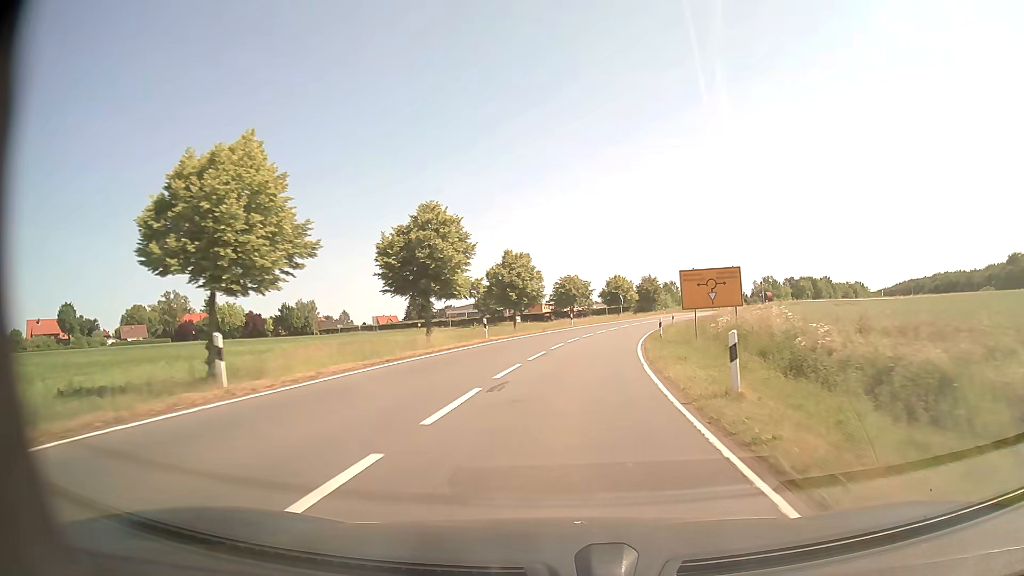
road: secondary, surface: asphalt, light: Day
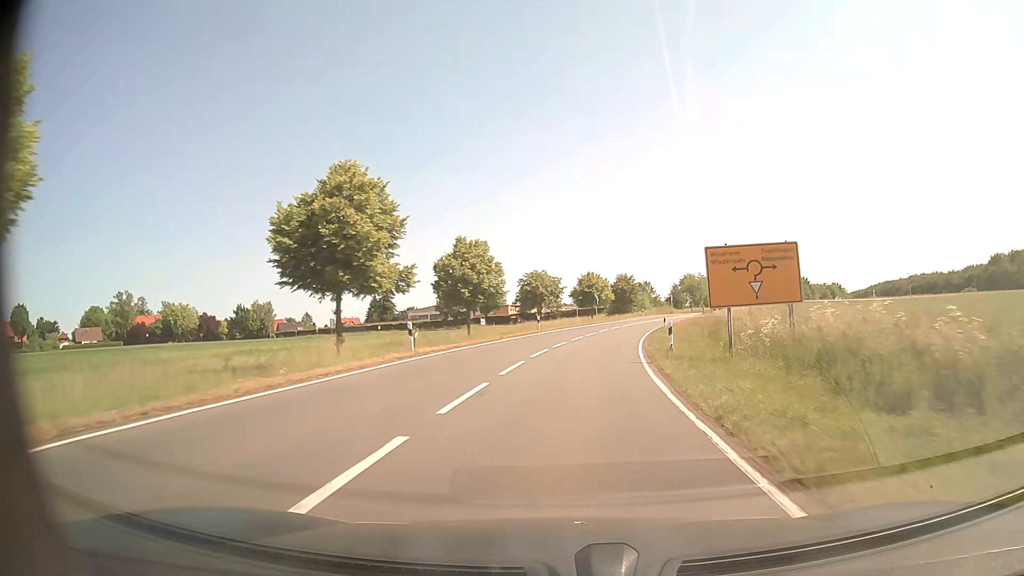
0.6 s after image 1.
(+0.3, +10.9) m; +3°
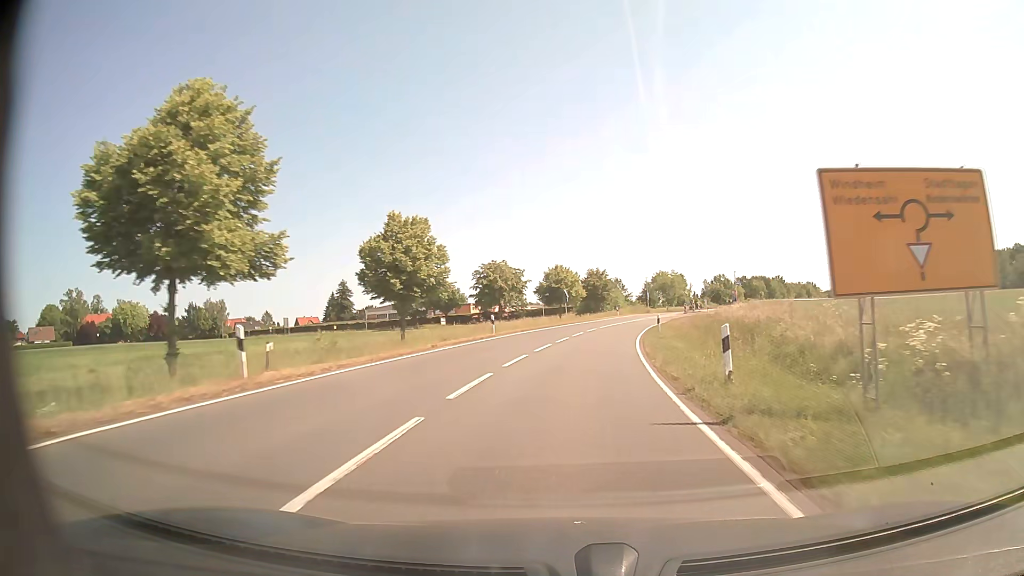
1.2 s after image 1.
(+0.3, +10.8) m; +3°
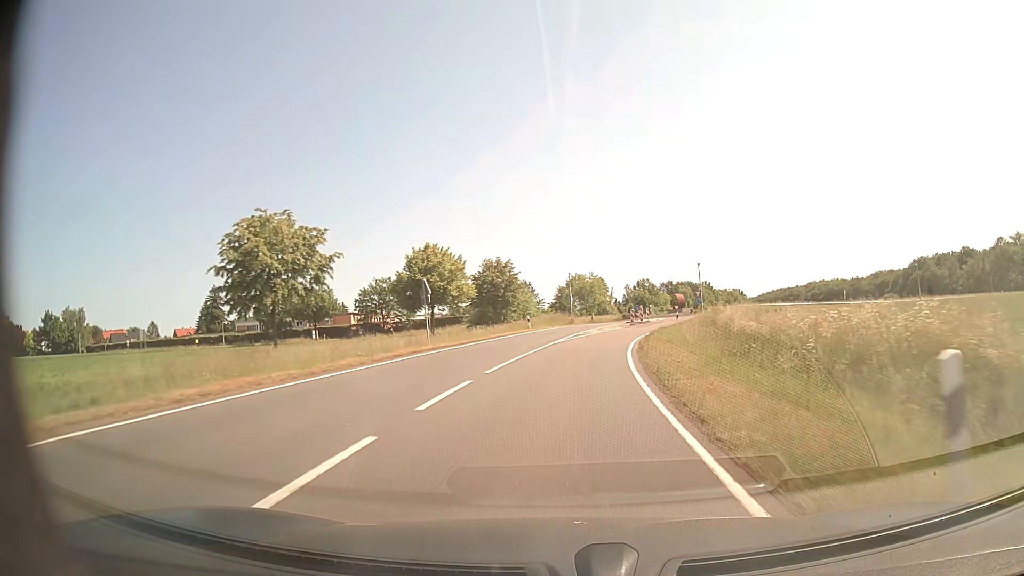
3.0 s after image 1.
(+2.2, +30.7) m; +8°
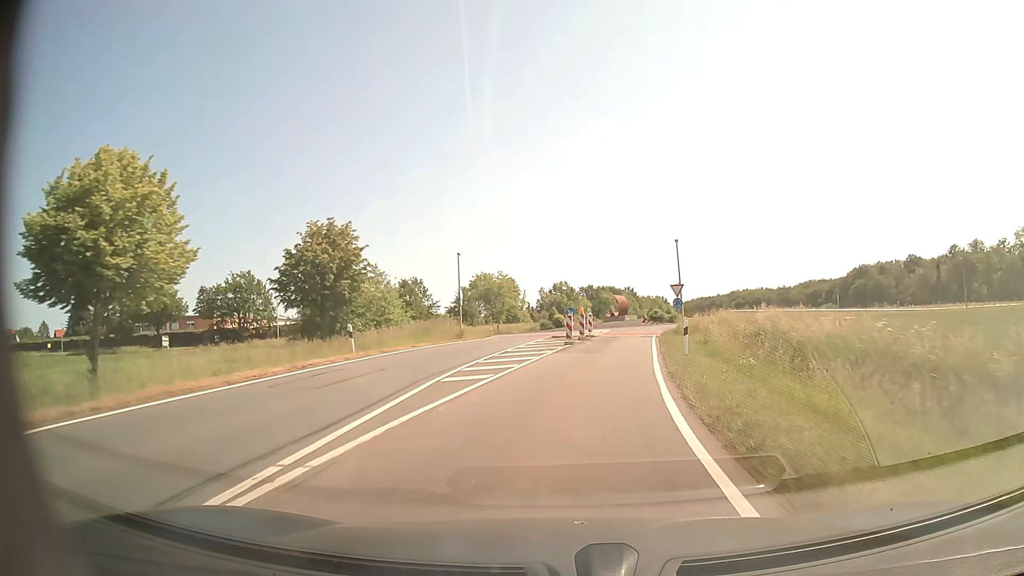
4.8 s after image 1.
(+1.8, +27.6) m; +7°
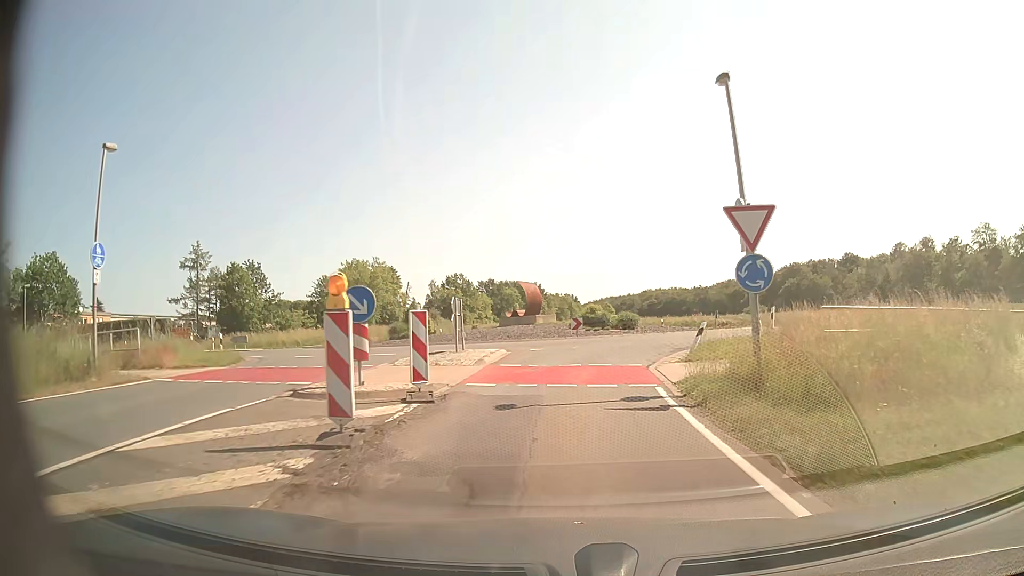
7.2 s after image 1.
(+2.4, +28.1) m; +9°
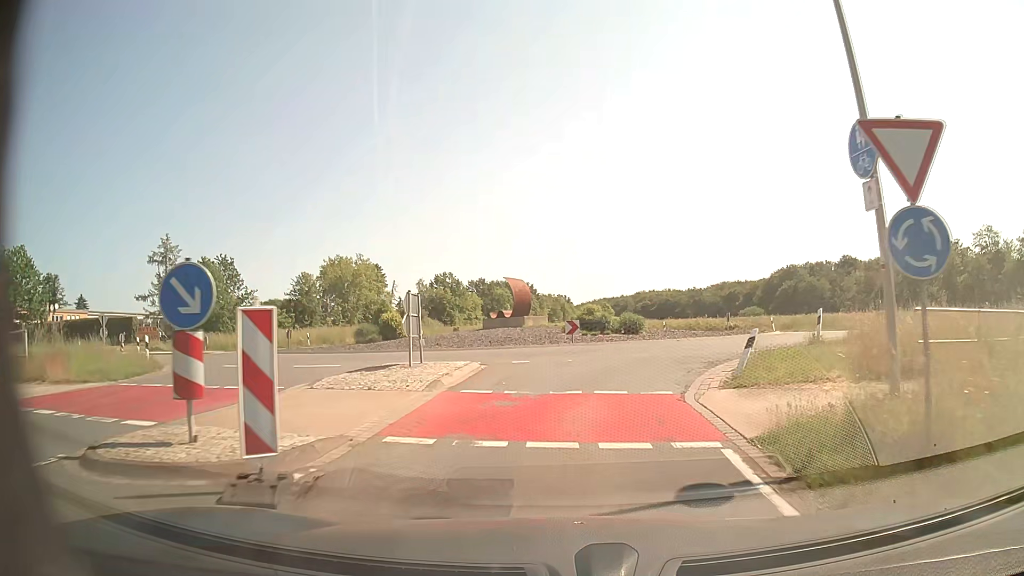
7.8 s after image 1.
(0.0, +5.2) m; +1°
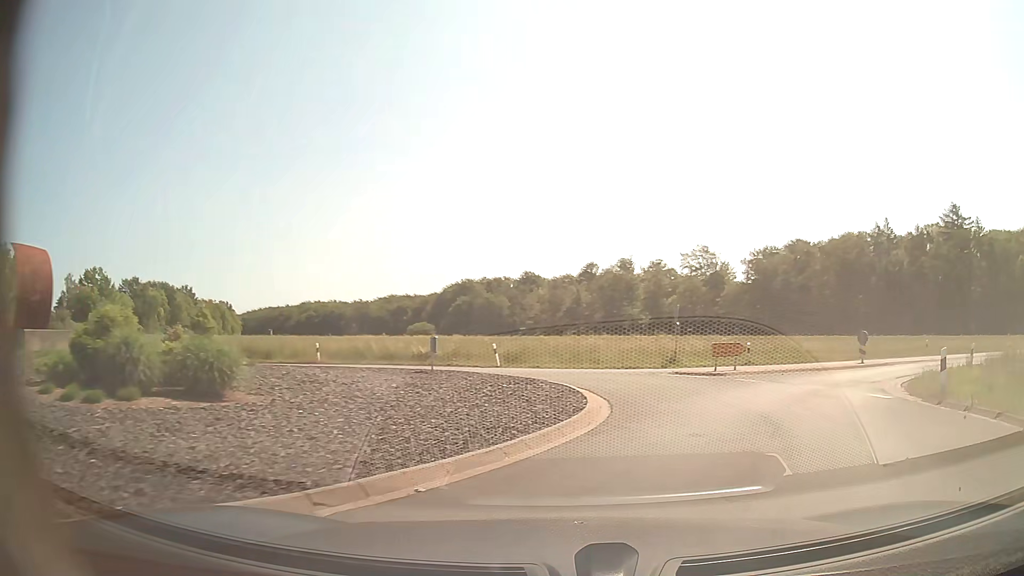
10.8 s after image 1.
(+2.4, +20.1) m; +26°
(+2, +10) (+7, +18) (+14, +25) (+23, +31) (+31, +36) (+40, +41) (+48, +46) (+57, +51) (+66, +55) (+75, +60) m
